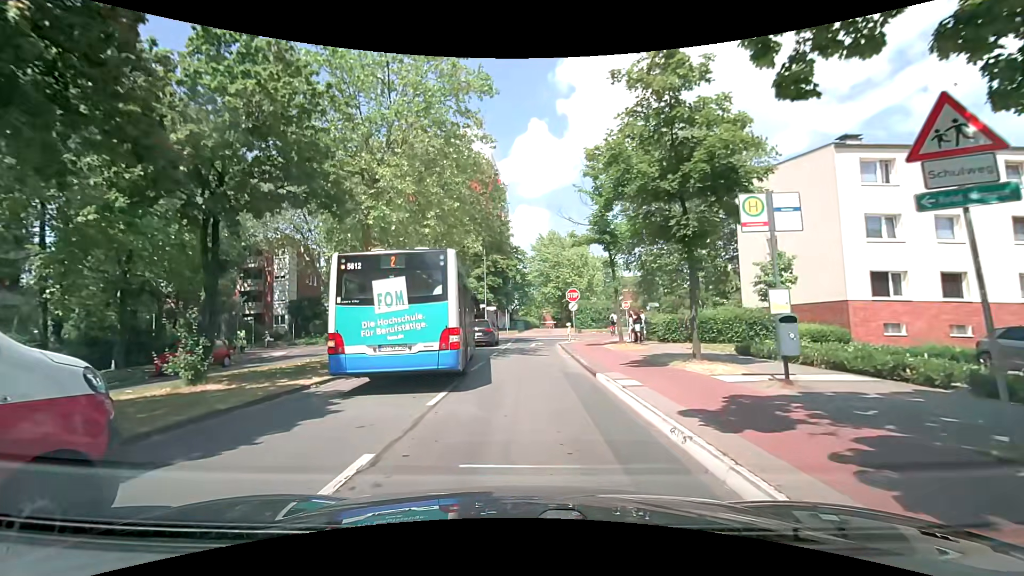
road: unclassified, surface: asphalt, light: Day
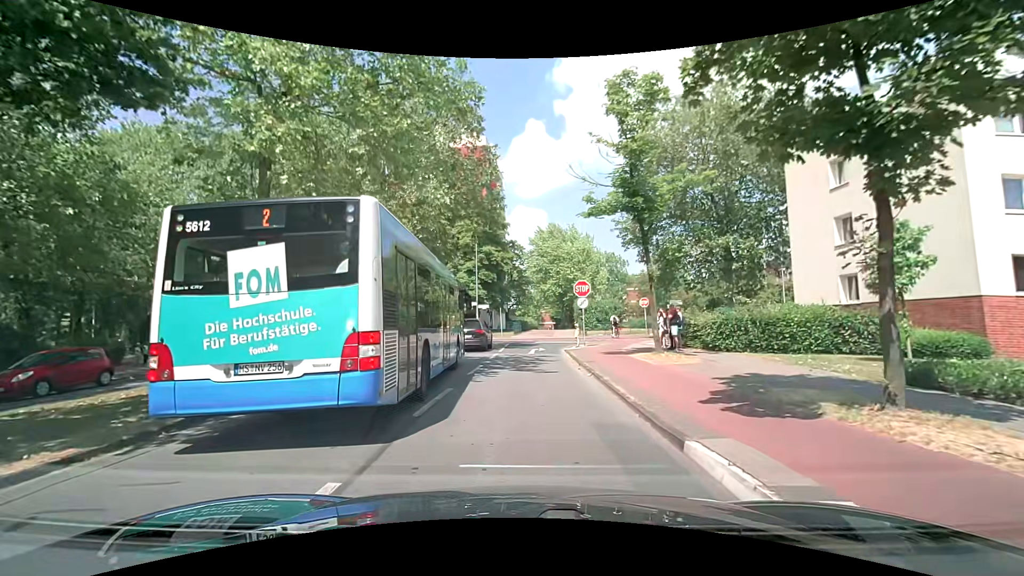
(+0.1, +7.1) m; 0°
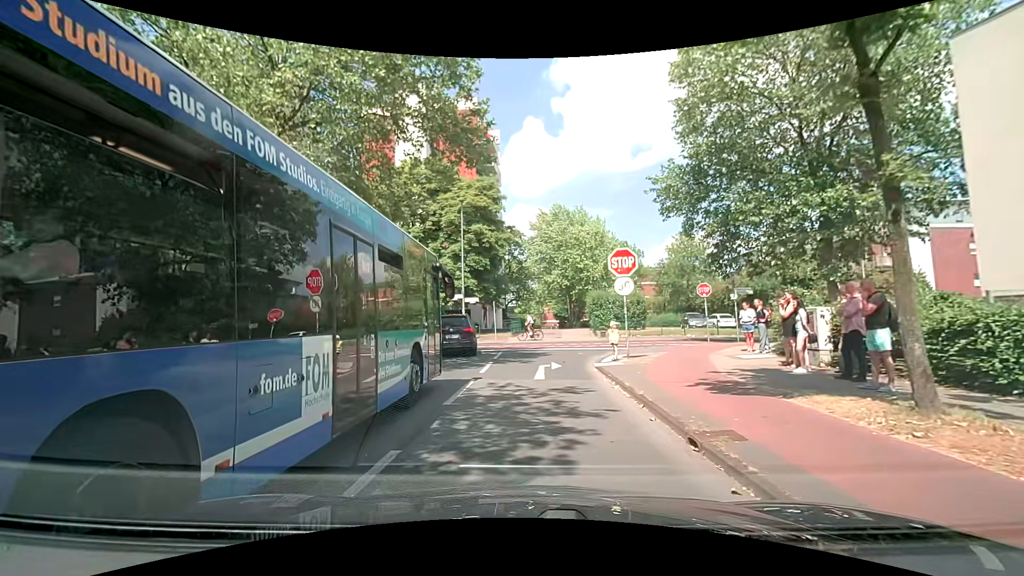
(+0.1, +11.1) m; -1°
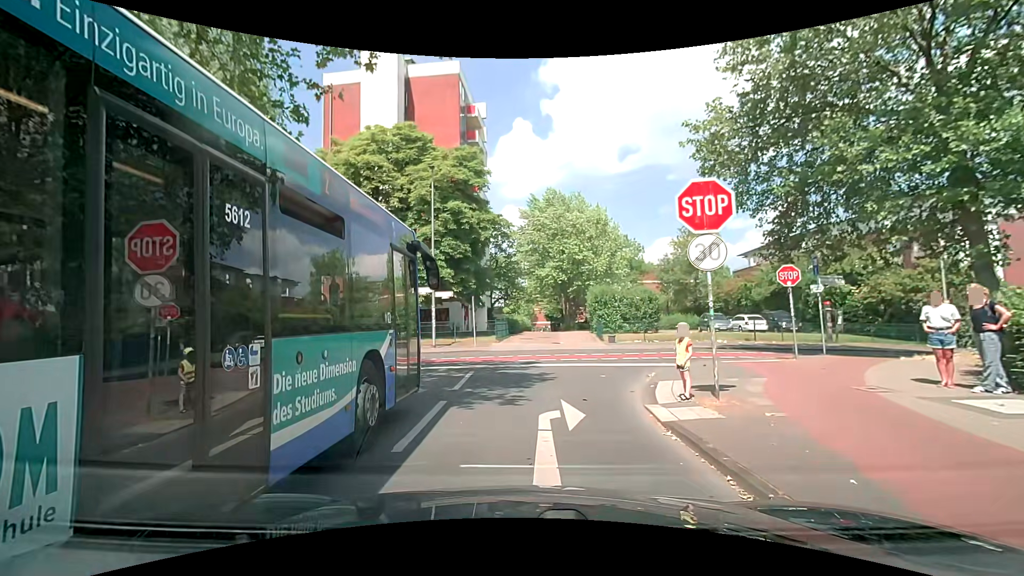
(+0.3, +8.1) m; +2°
